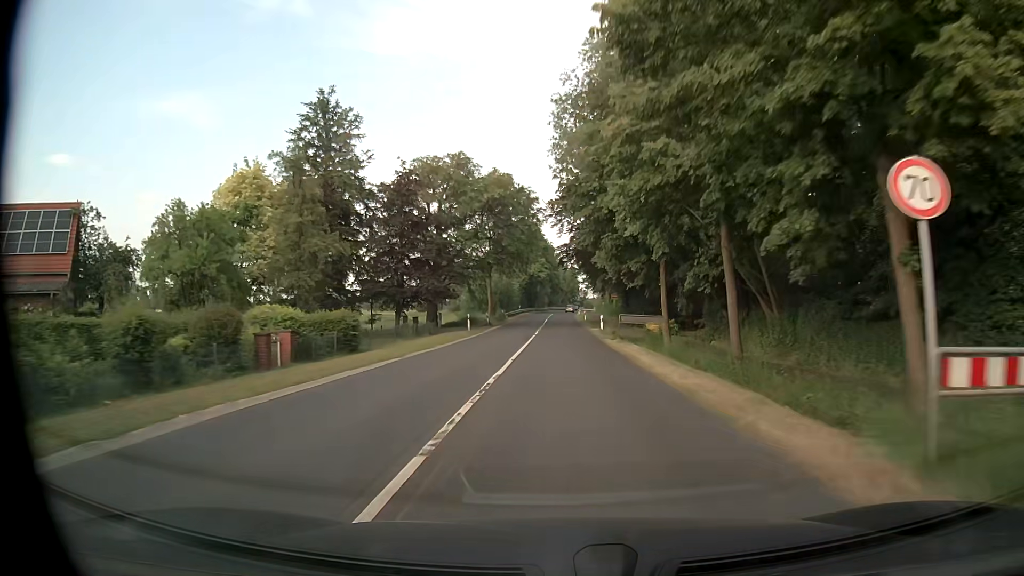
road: secondary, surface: asphalt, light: Day
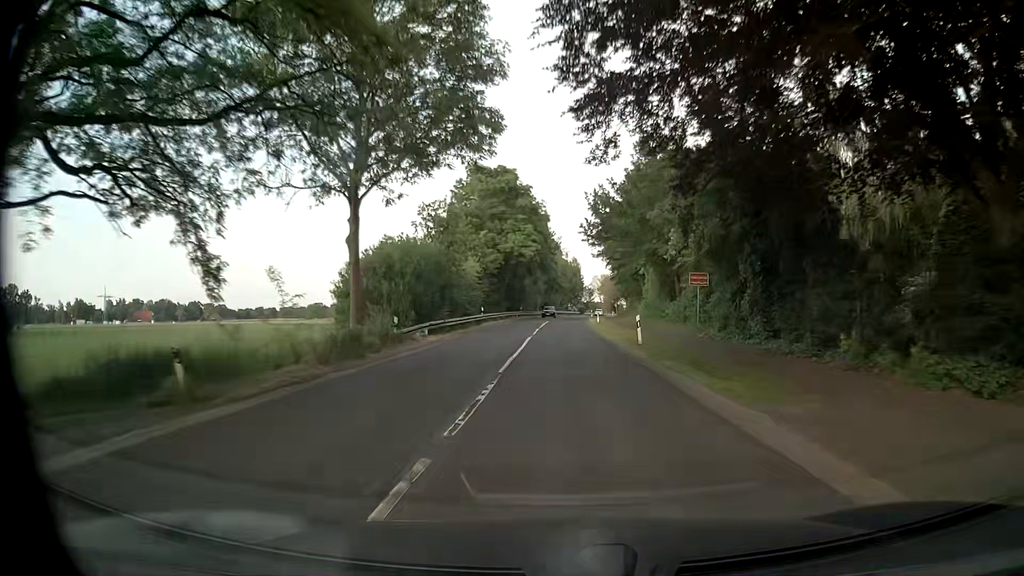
(-0.1, +48.0) m; 0°
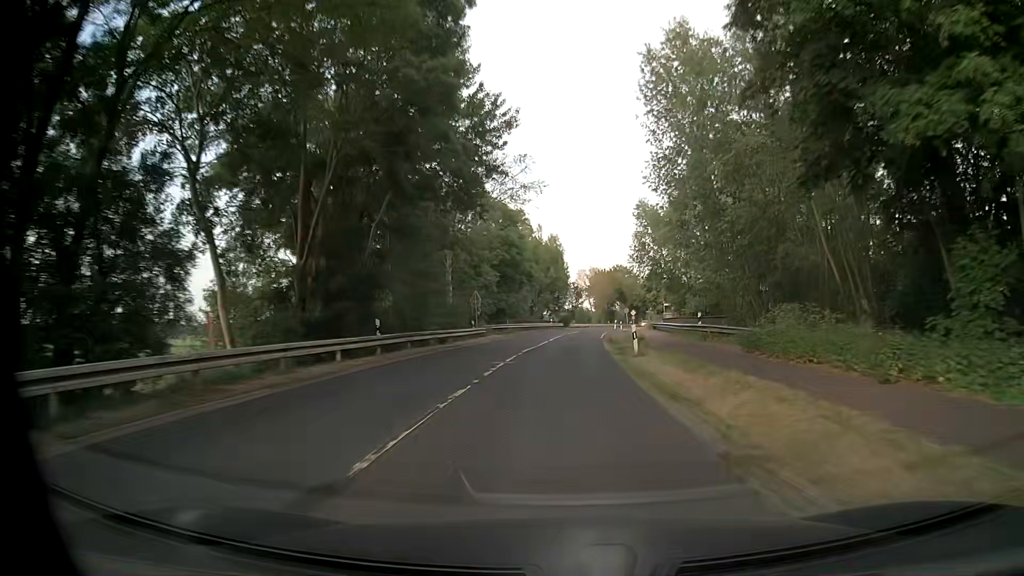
(+1.0, +59.6) m; +2°
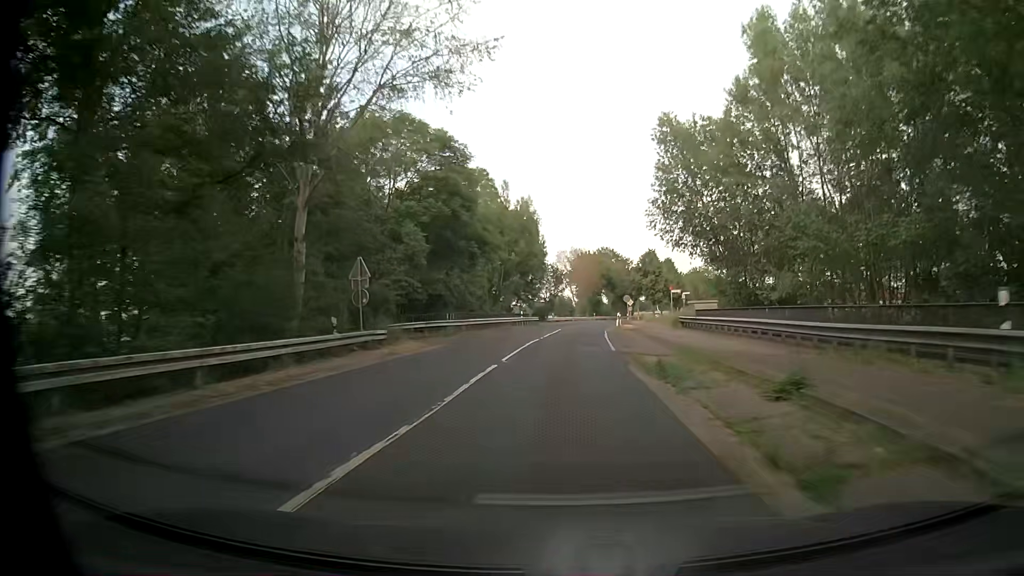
(+0.4, +23.9) m; +2°
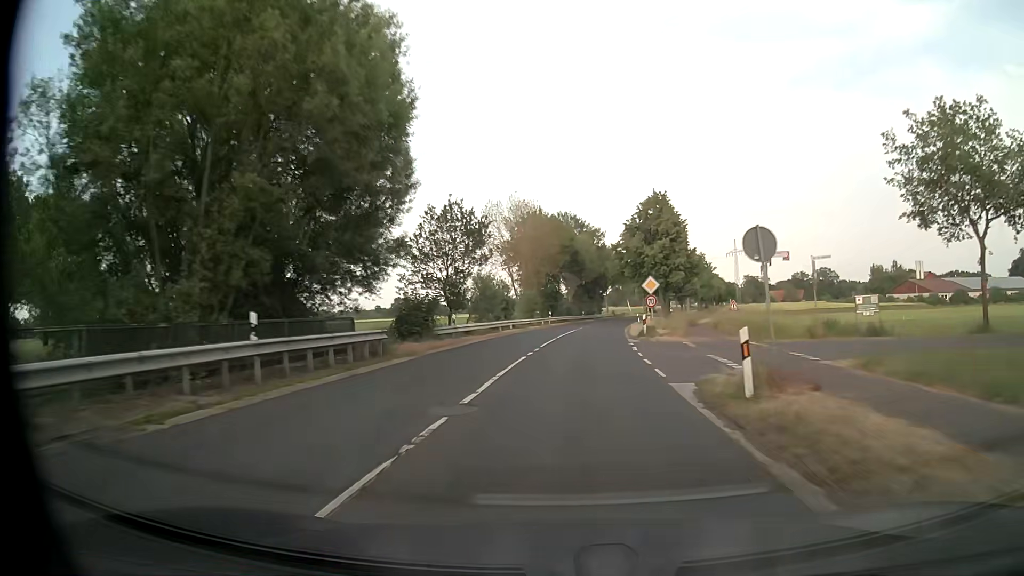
(+1.6, +47.9) m; +5°
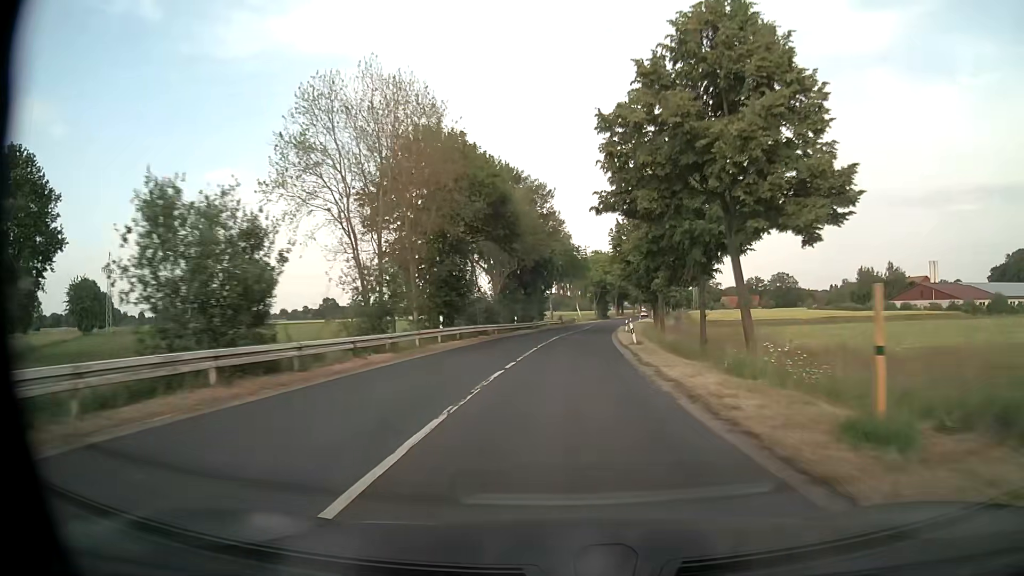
(+1.4, +36.0) m; +5°
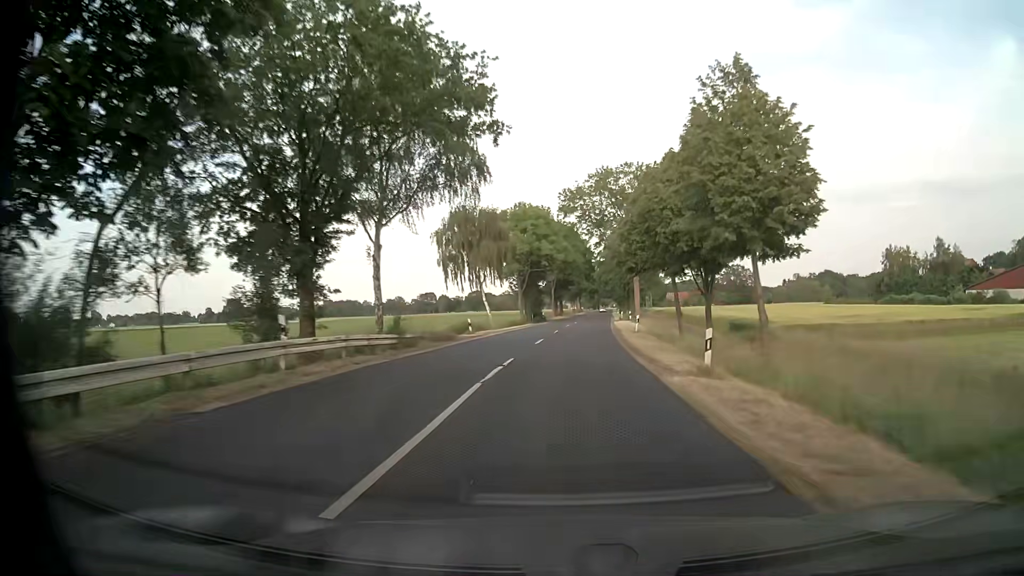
(+3.4, +60.3) m; +6°
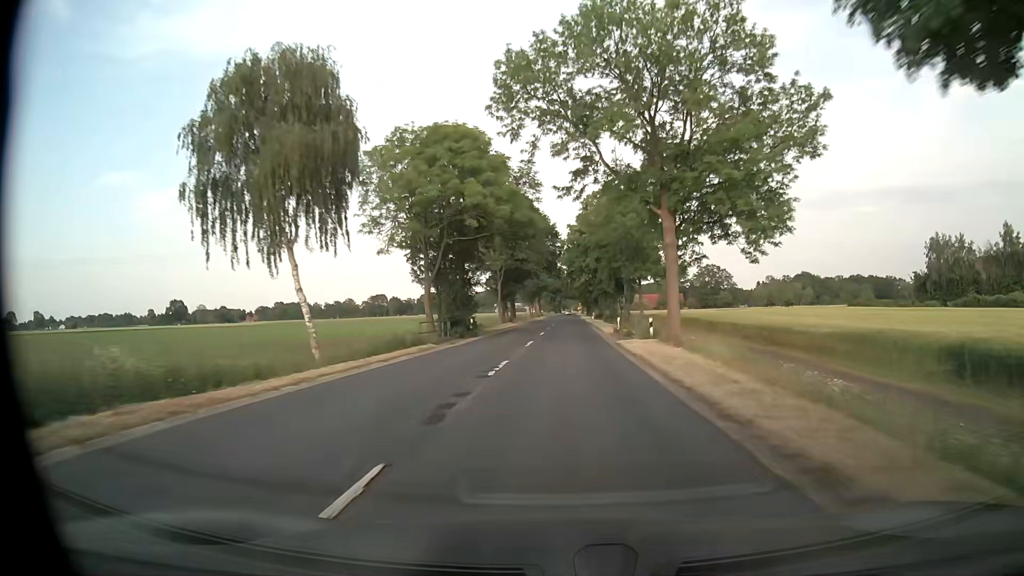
(+1.4, +36.1) m; +4°
(0, +10) (0, +20) (0, +30) (+1, +40) (+1, +50) (+1, +60) (+1, +70) (+2, +80) (+2, +90) (+2, +100) m
